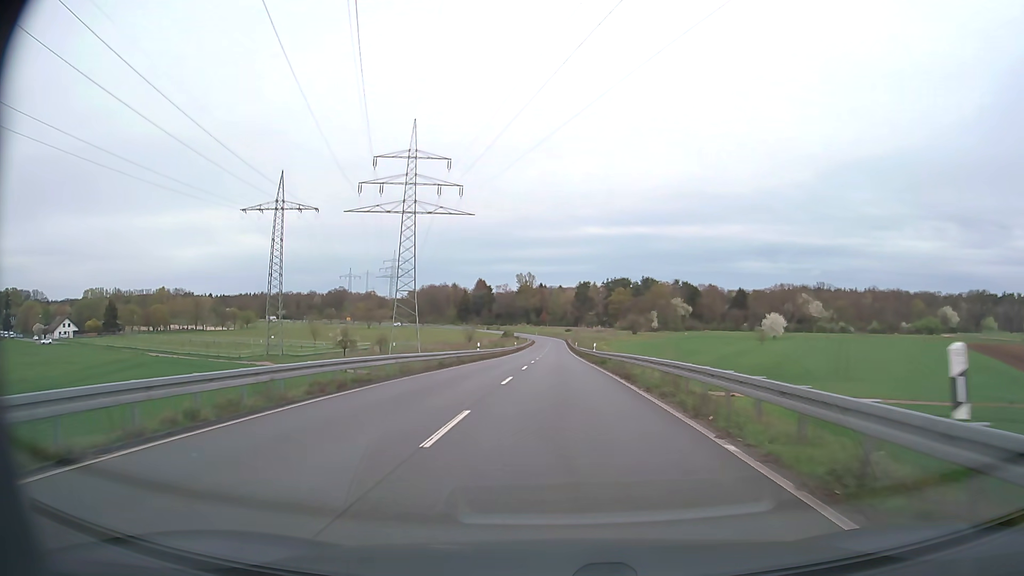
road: secondary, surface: asphalt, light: Day
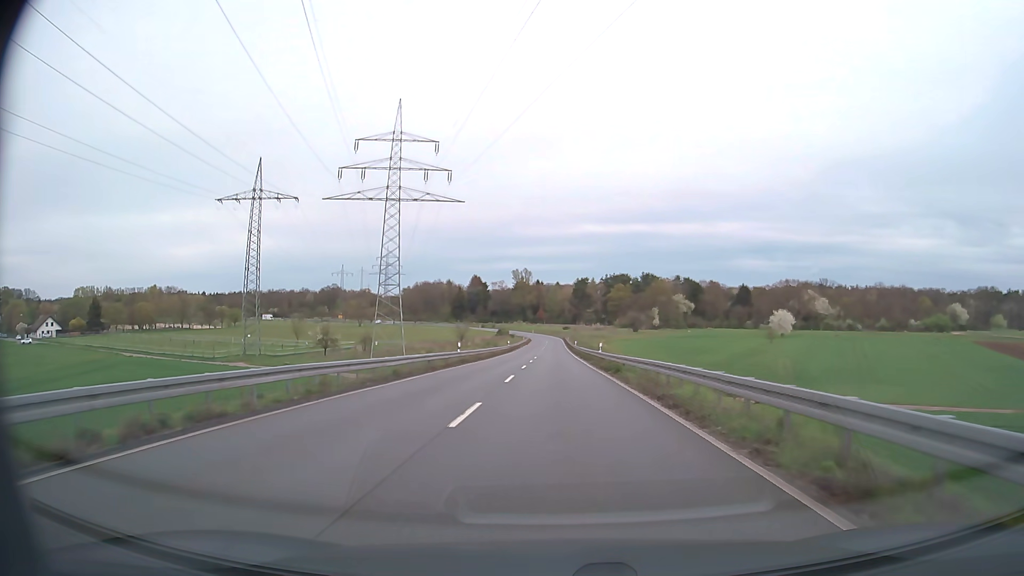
(0.0, +9.5) m; 0°
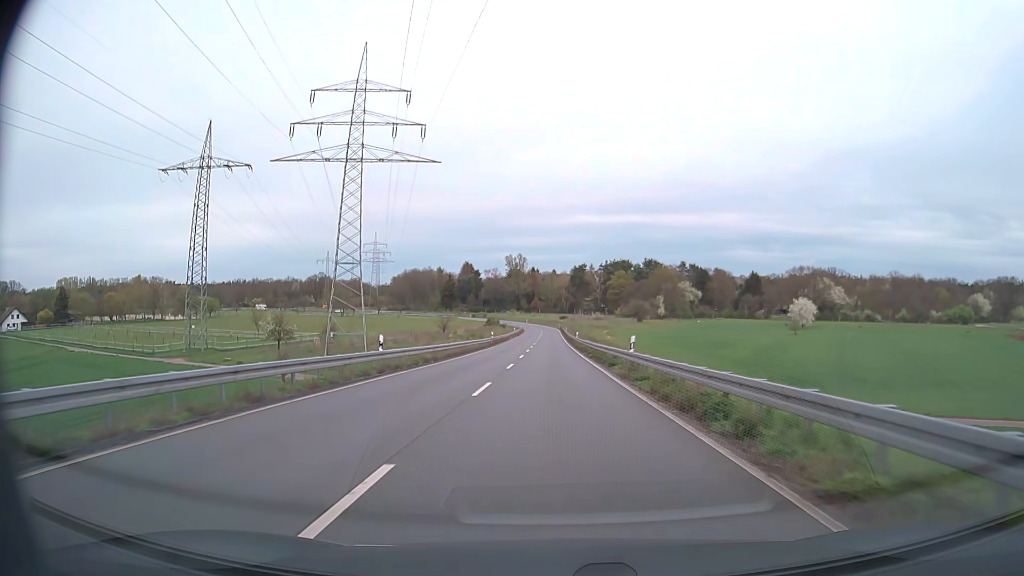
(+0.1, +19.1) m; +1°
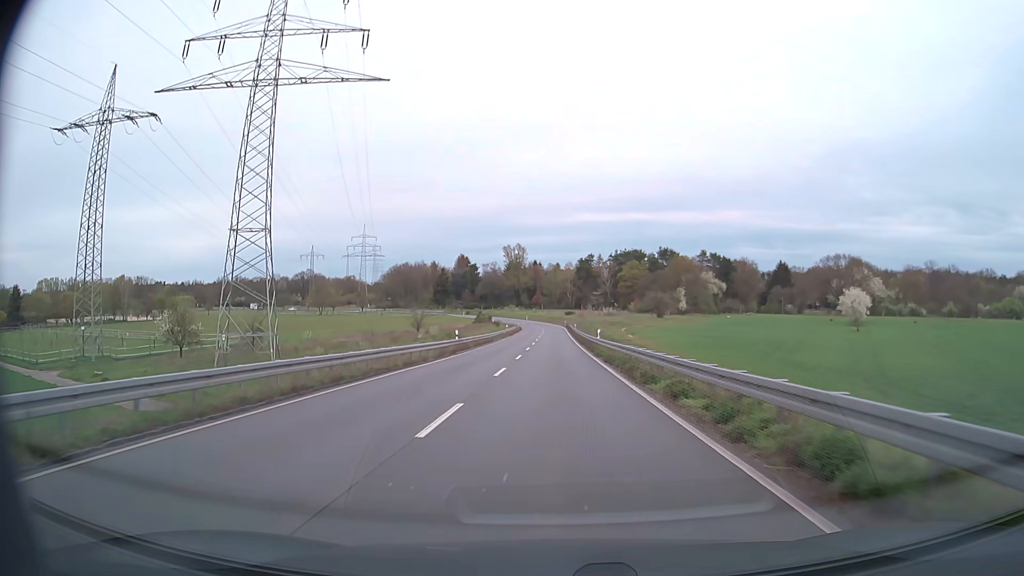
(-0.1, +29.2) m; 0°
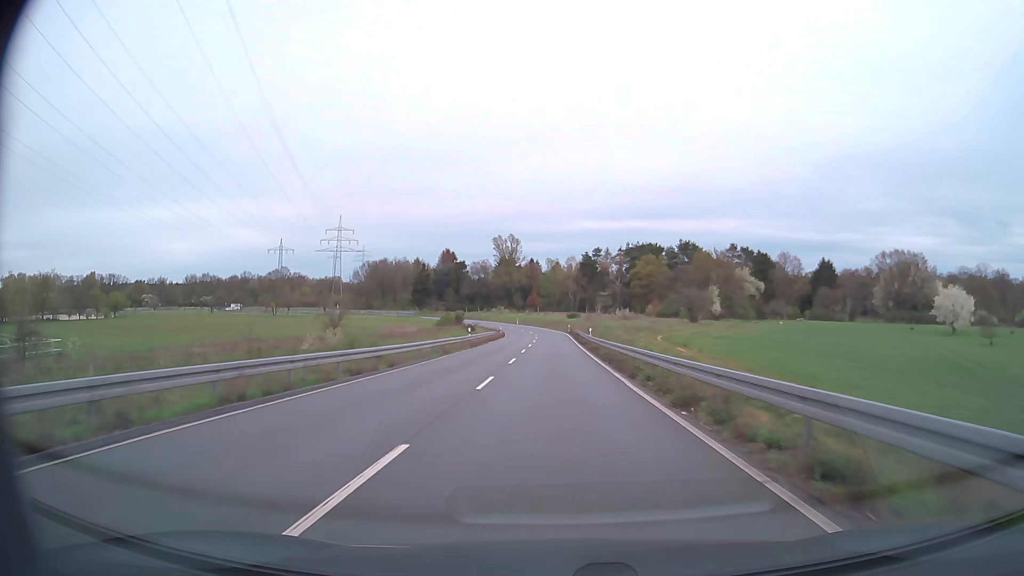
(0.0, +39.8) m; 0°
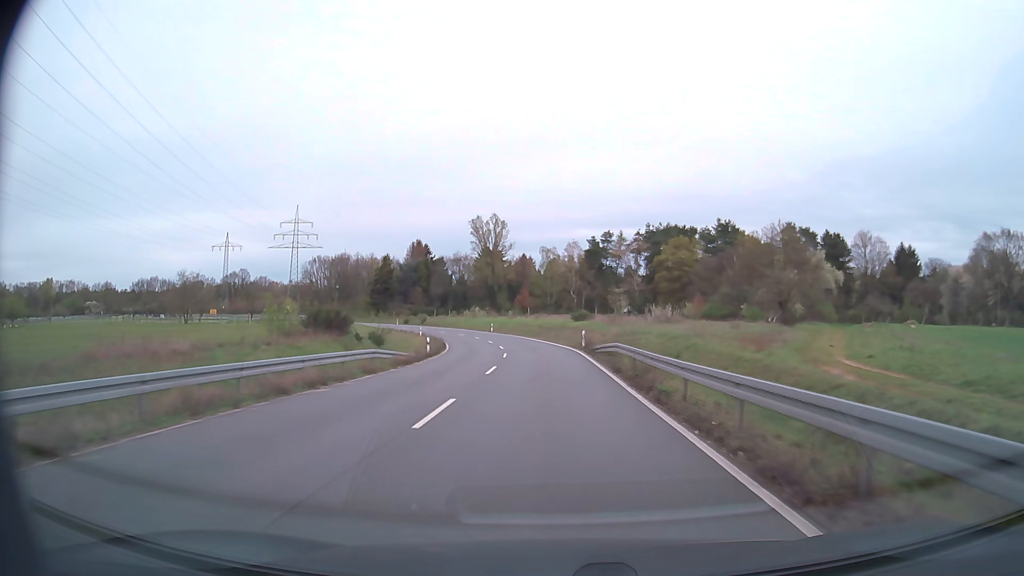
(+0.2, +50.2) m; 0°
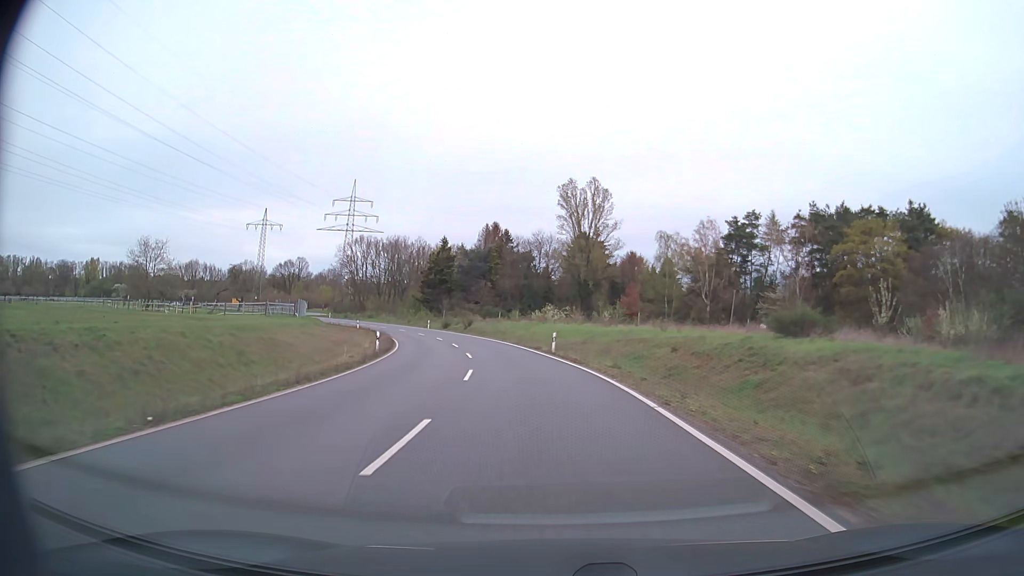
(-2.0, +49.5) m; -9°
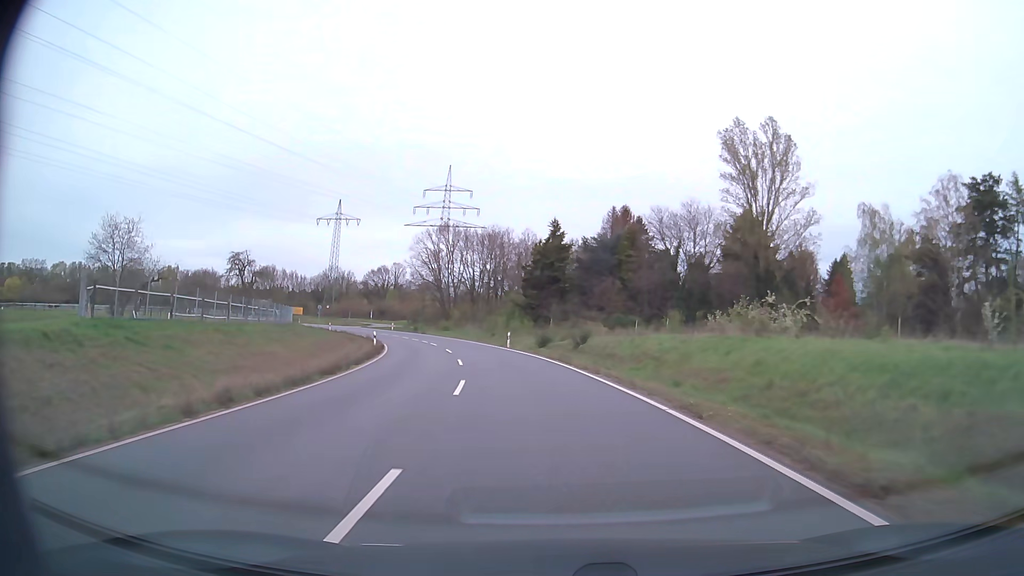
(-3.7, +38.4) m; -11°
(0, +10) (-1, +20) (-2, +30) (-4, +40) (-7, +49) (-10, +59) (-13, +68) (-17, +77) (-22, +86) (-27, +95) m
